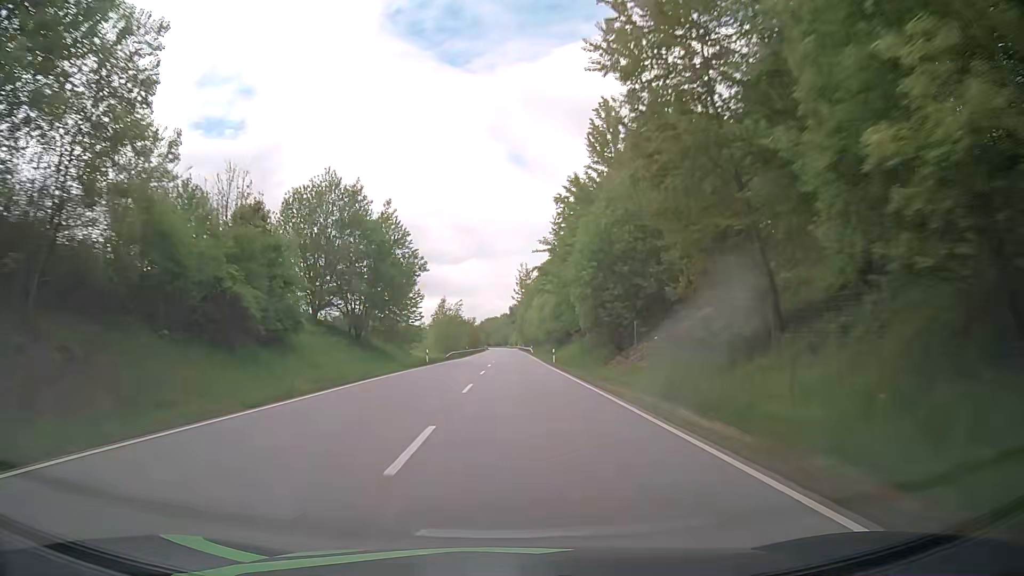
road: primary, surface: asphalt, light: Day
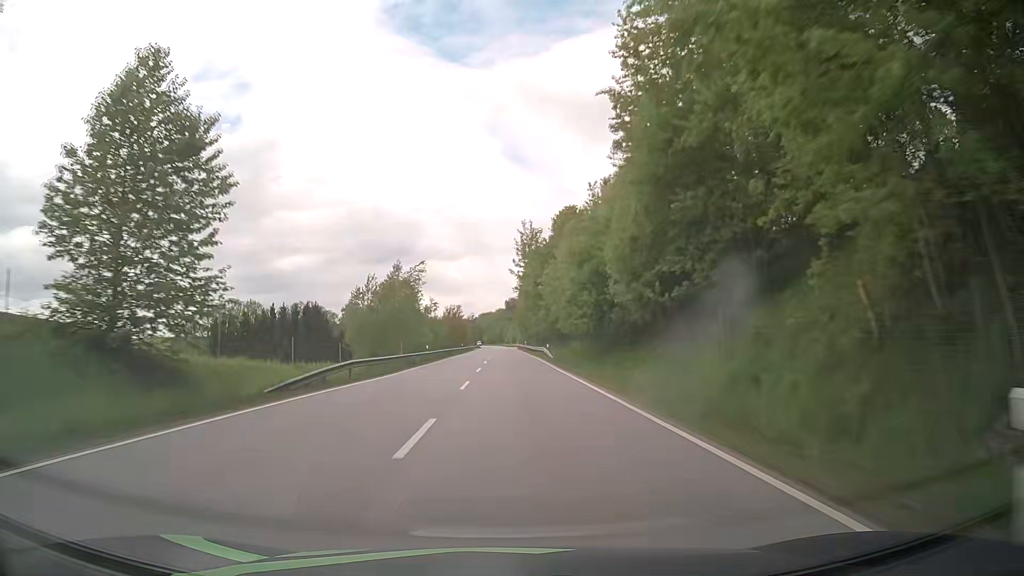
(+0.2, +46.6) m; 0°
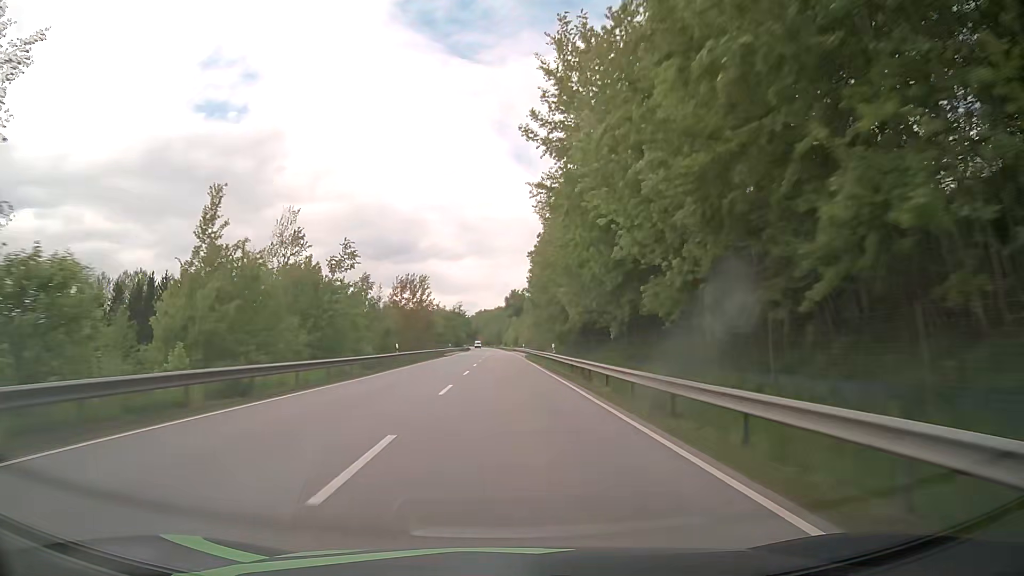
(+0.4, +61.9) m; +1°
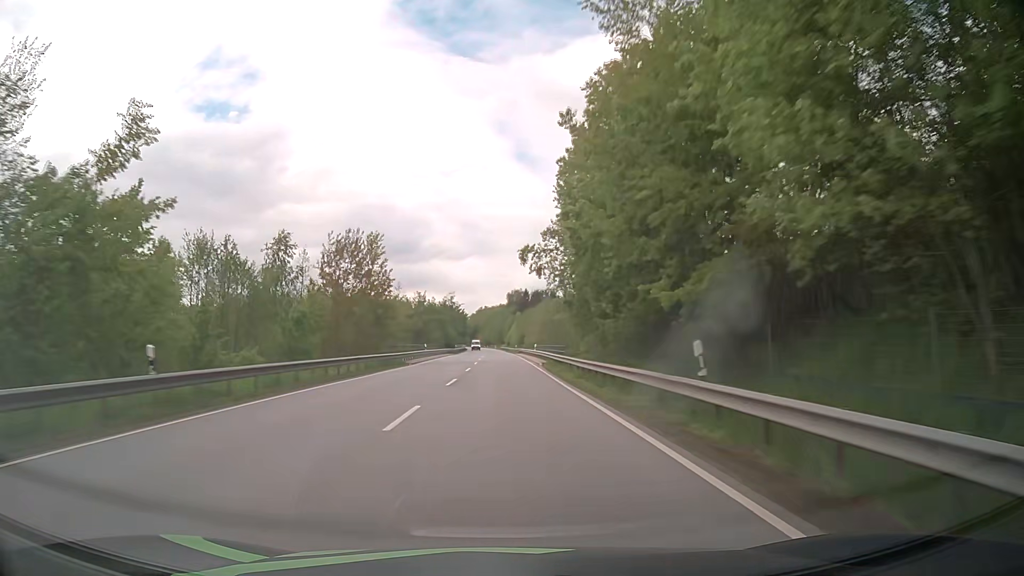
(-0.3, +30.9) m; -1°
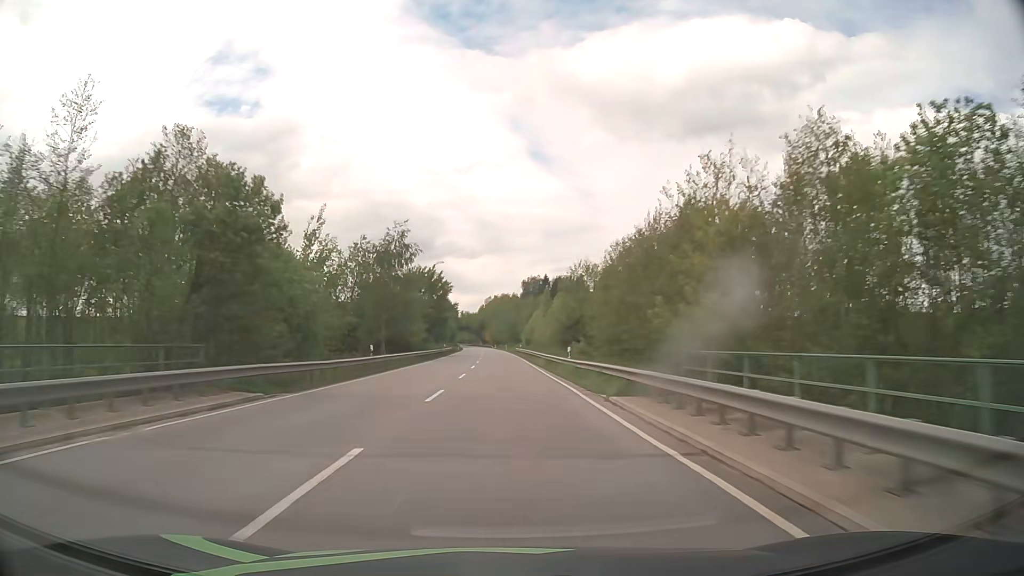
(-0.7, +77.5) m; -1°
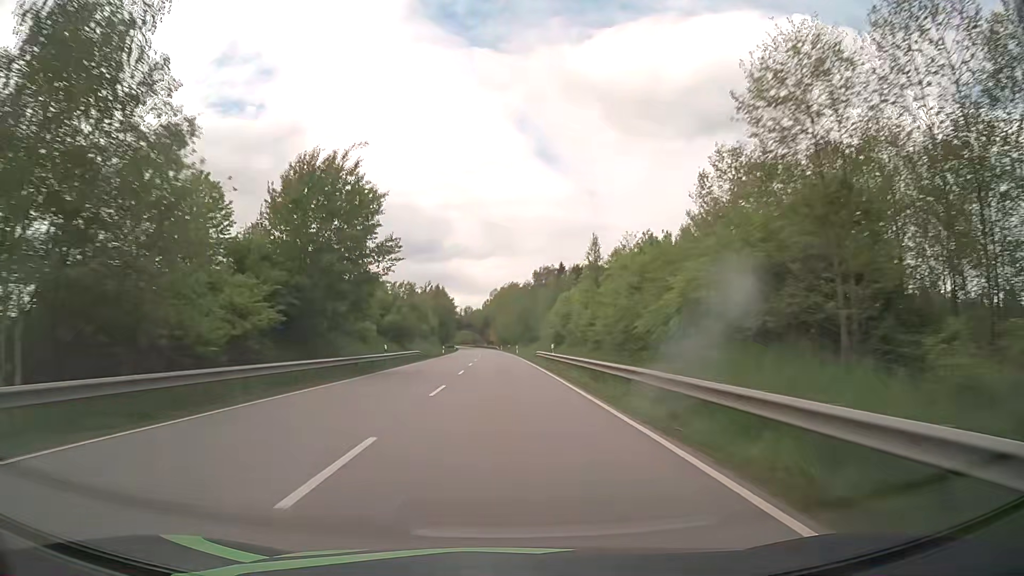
(-0.2, +46.9) m; -1°
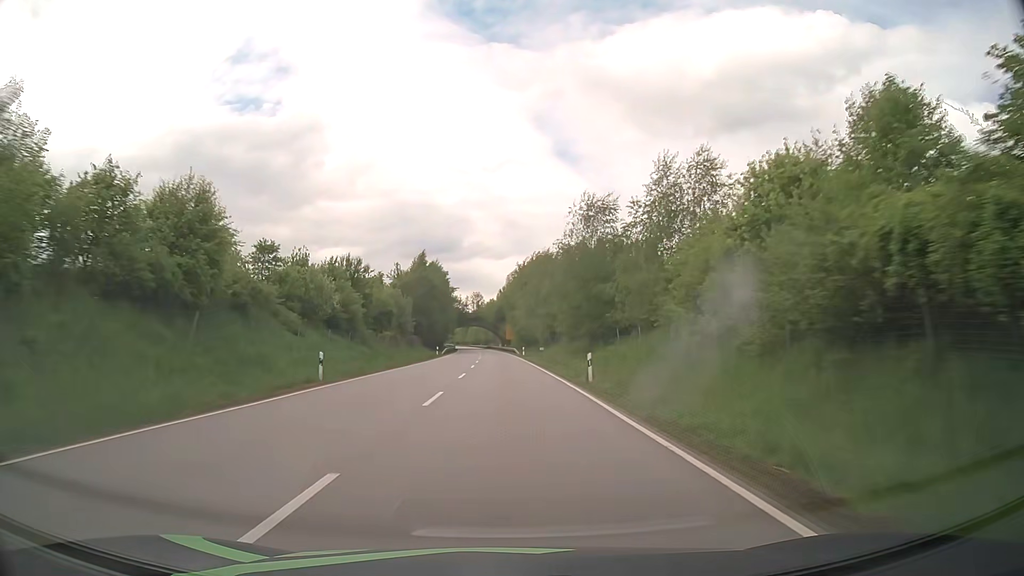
(-0.7, +62.8) m; -1°
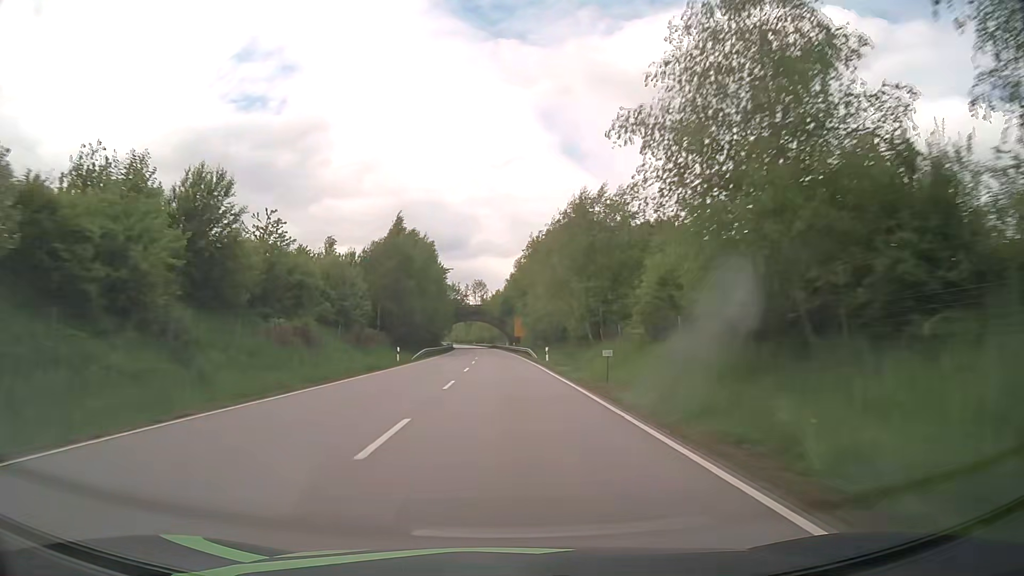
(-0.2, +31.2) m; 0°
(0, +10) (0, +20) (0, +30) (0, +40) (-1, +50) (-1, +60) (-1, +70) (-2, +80) (-2, +90) (-3, +100) m
